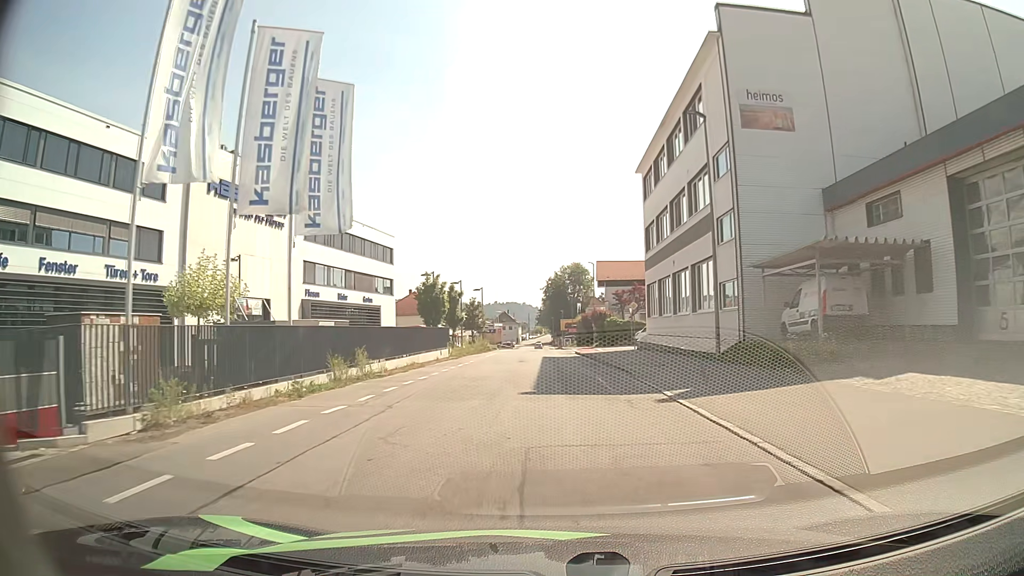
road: residential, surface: asphalt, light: Day
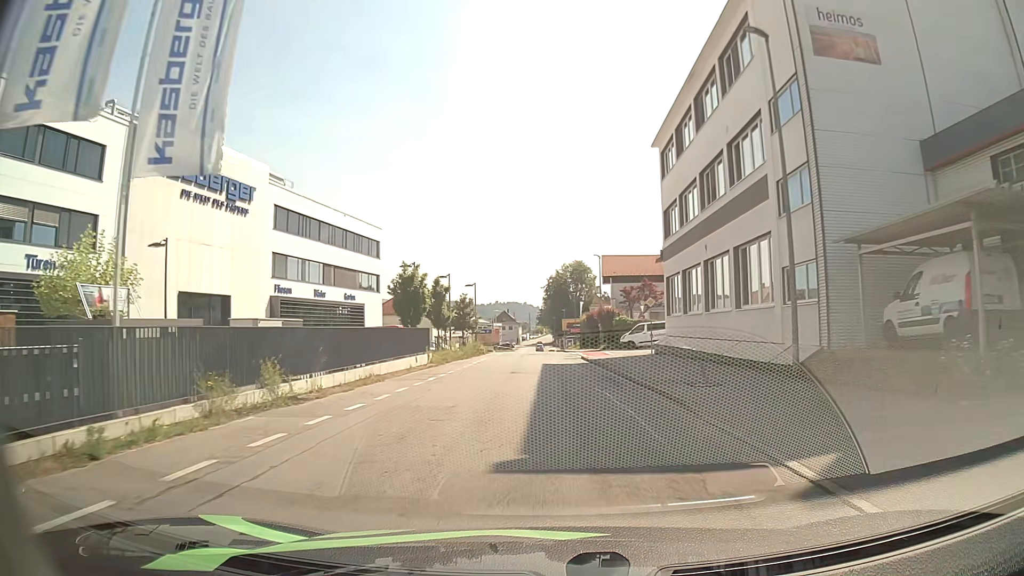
(0.0, +7.0) m; 0°
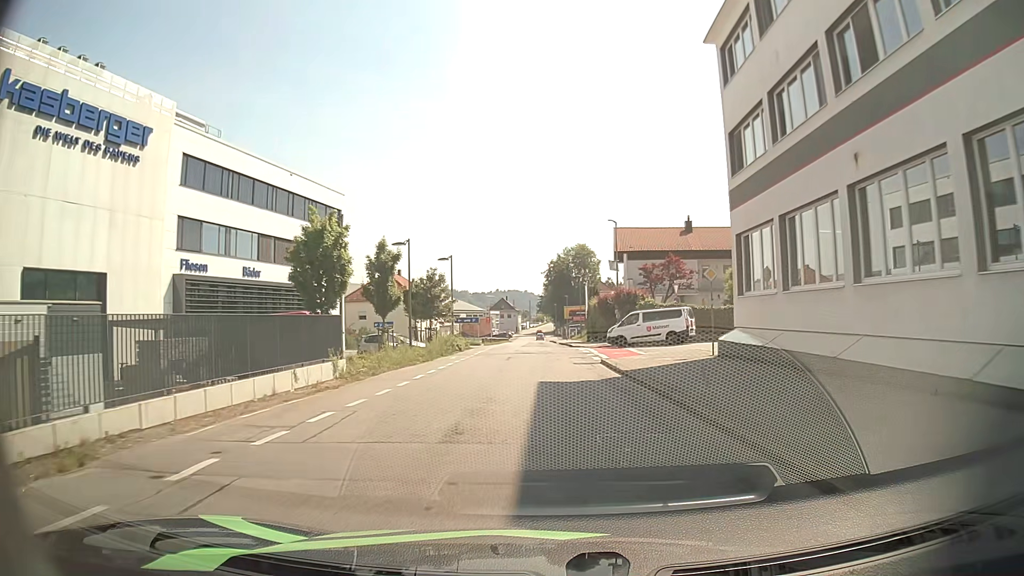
(-0.1, +14.2) m; 0°
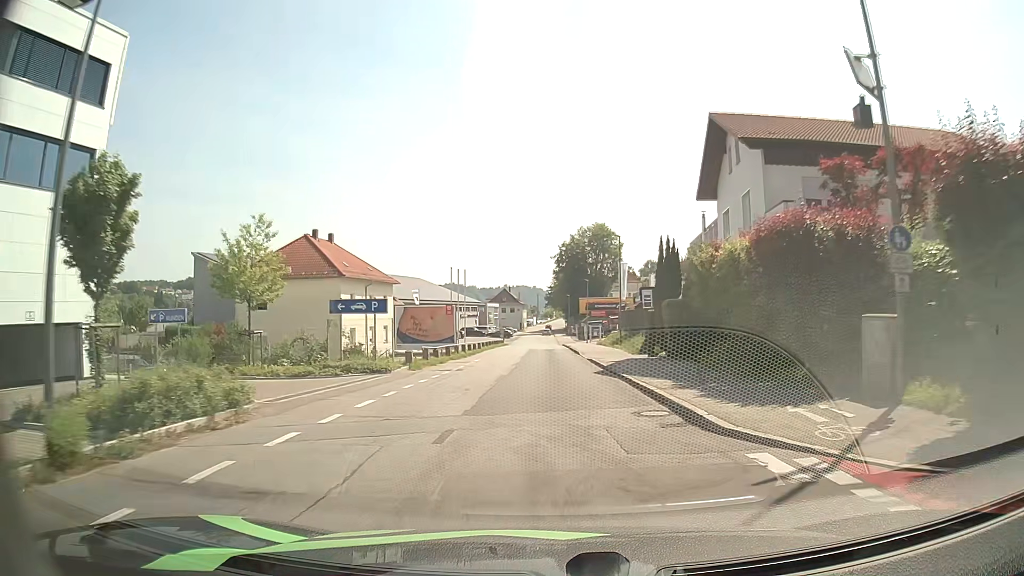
(-0.6, +36.5) m; -1°
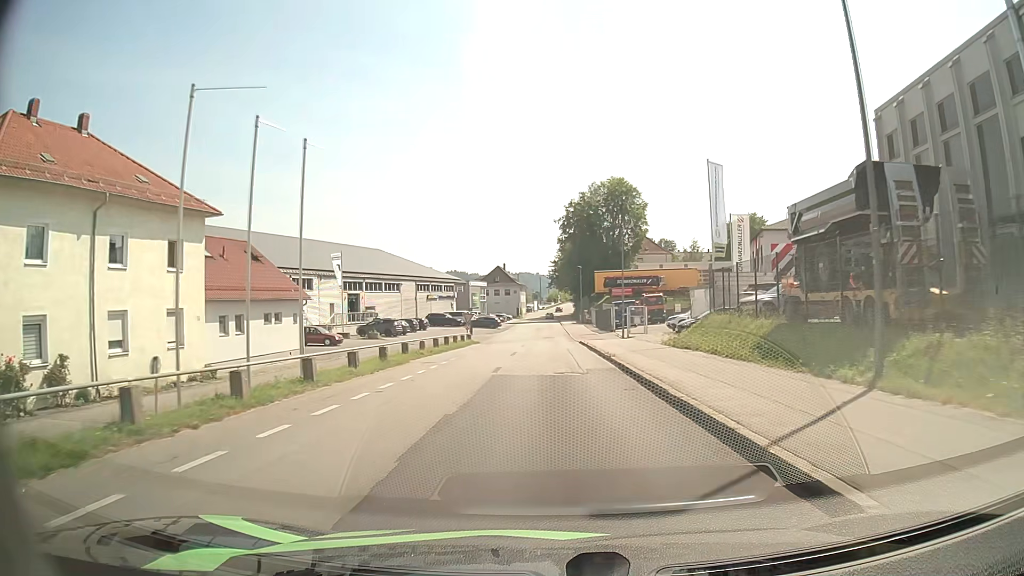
(-0.2, +38.6) m; -1°
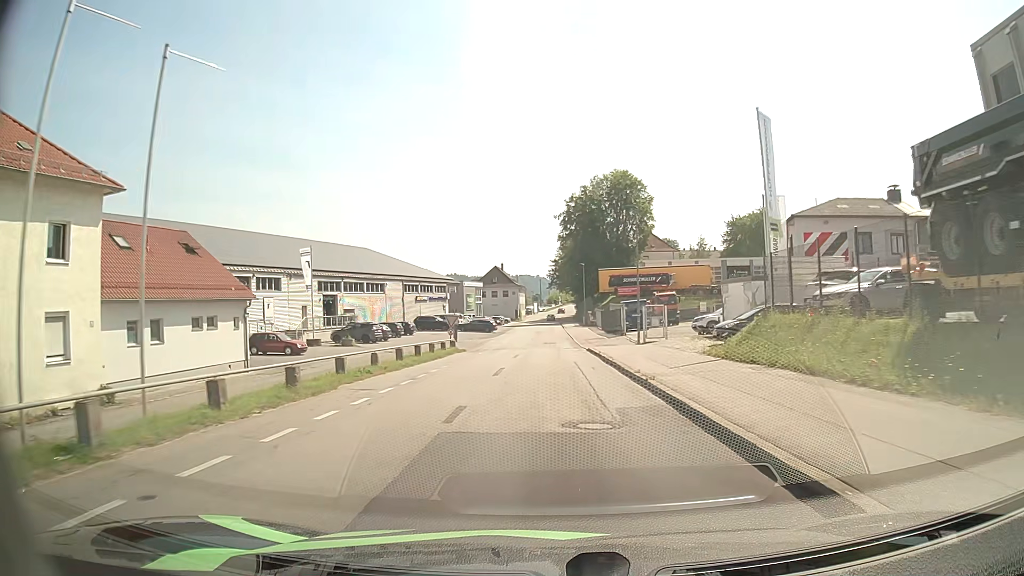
(0.0, +8.1) m; 0°
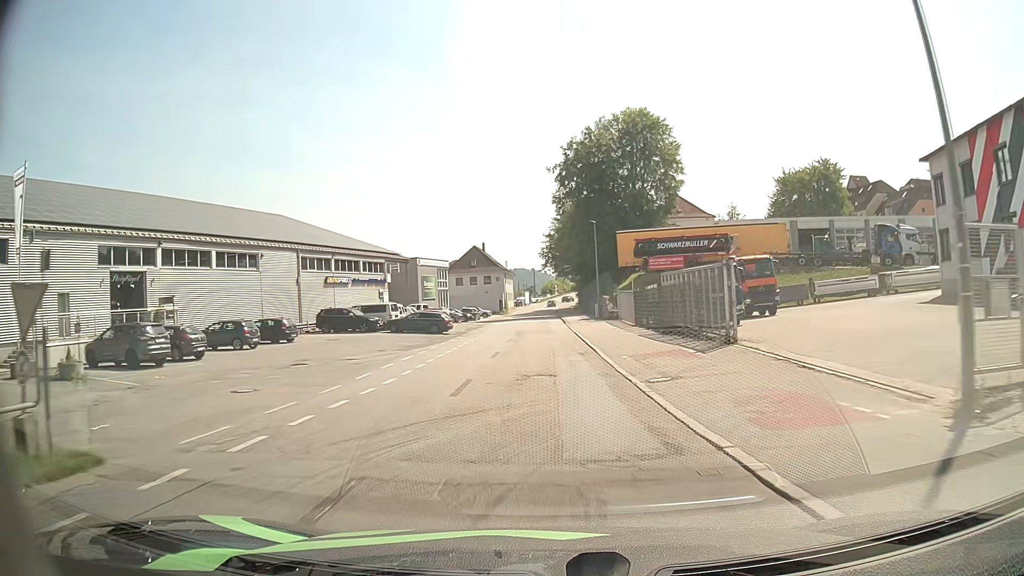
(+0.2, +32.4) m; +1°
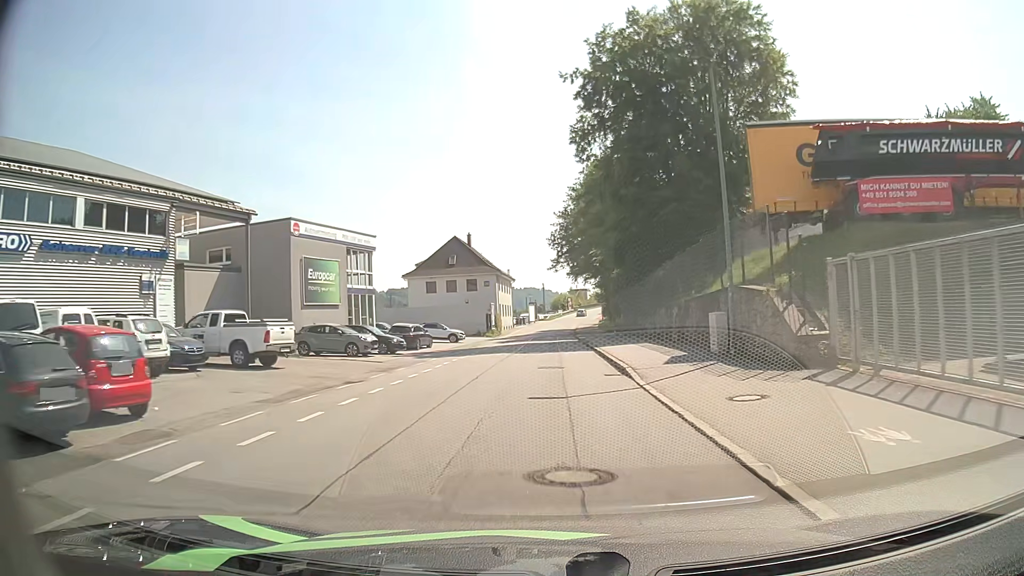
(-0.5, +38.3) m; -1°
(0, +10) (0, +20) (0, +30) (0, +40) (0, +50) (+1, +60) (+1, +70) (+1, +80) (+1, +90) (+2, +100) m
